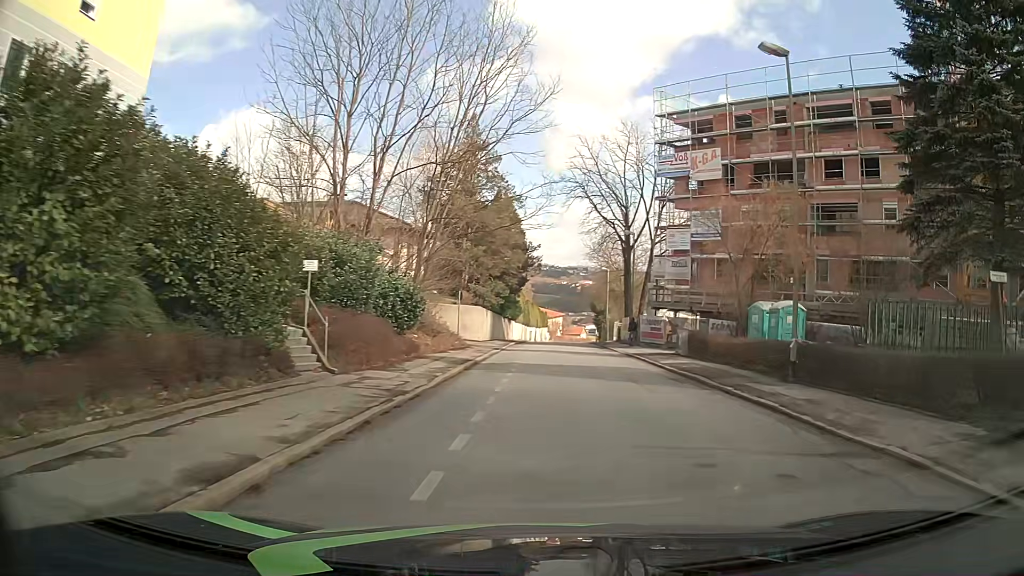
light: Day
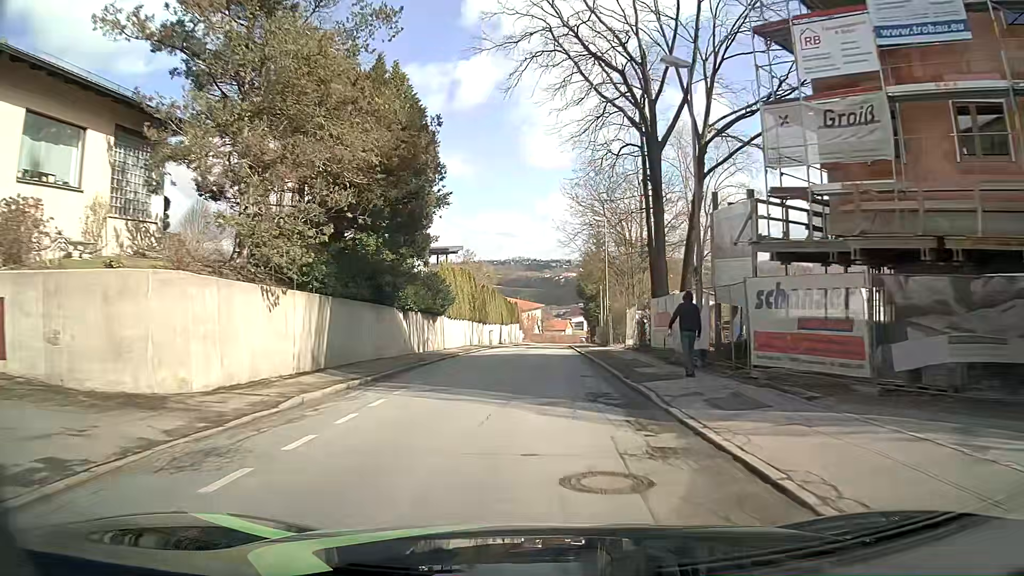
(+3.0, +32.4) m; +2°
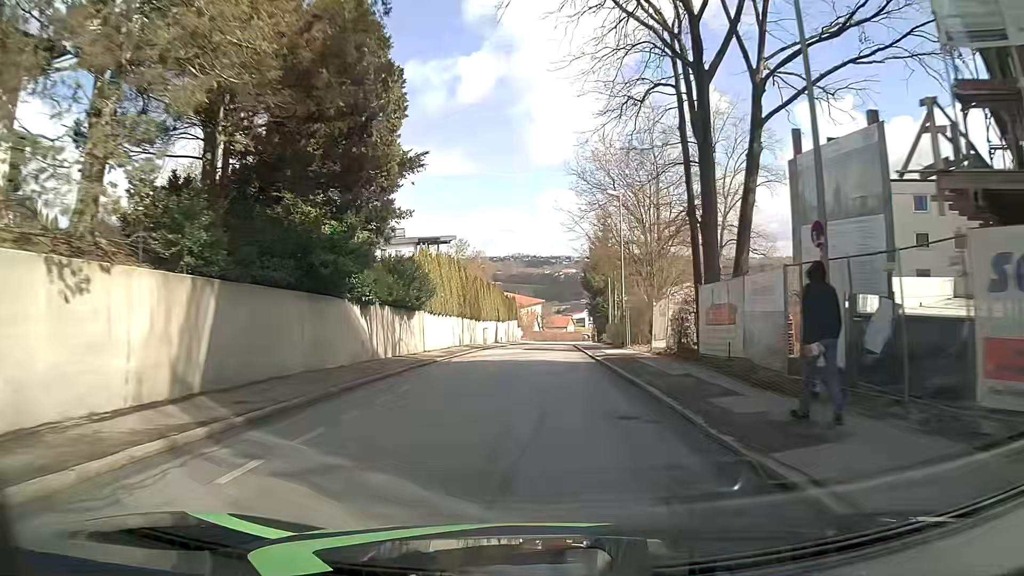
(0.0, +7.7) m; 0°
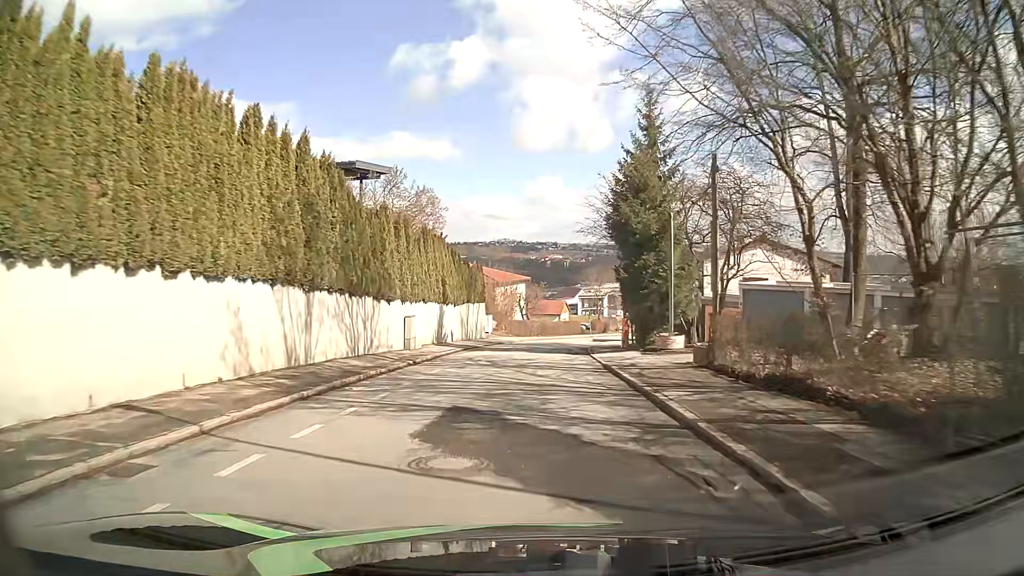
(+0.5, +31.6) m; +2°
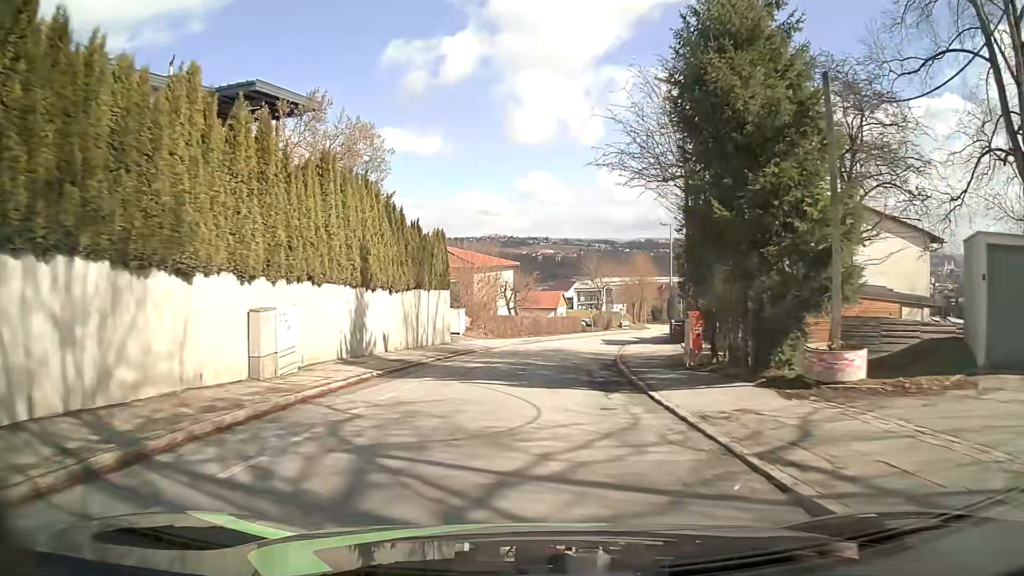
(+0.1, +16.0) m; 0°
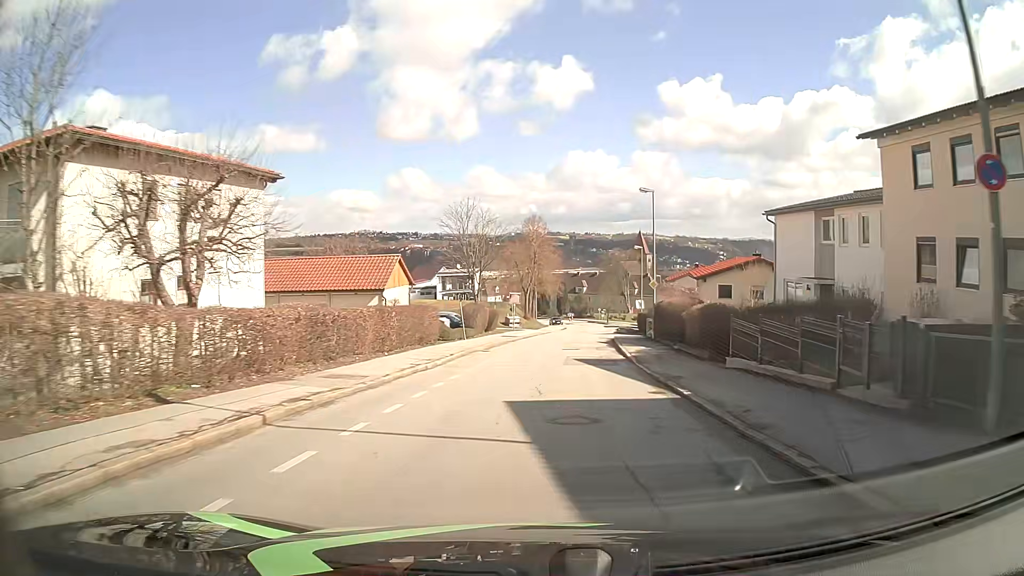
(+3.6, +40.9) m; +12°
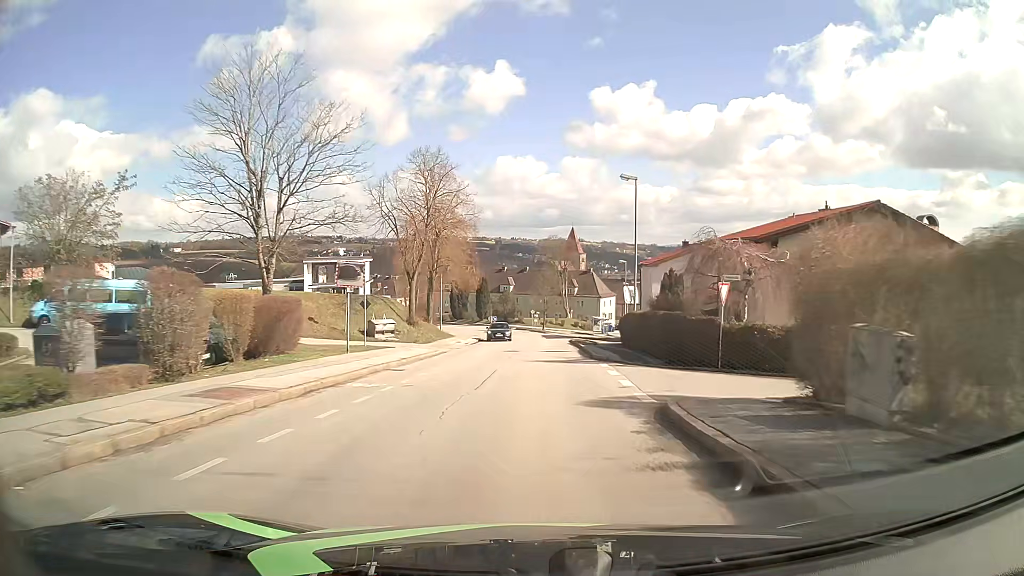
(+2.2, +34.2) m; +6°
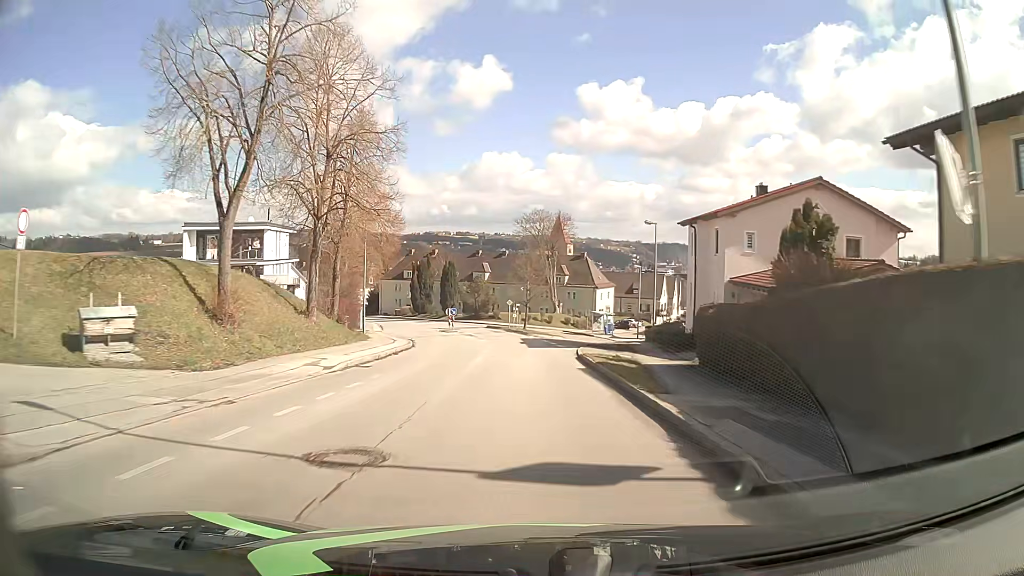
(+0.5, +26.3) m; +1°
(0, +10) (0, +20) (0, +30) (-1, +40) (-2, +50) (-4, +60) (-7, +69) (-10, +79) (-13, +88) (-17, +97) m
